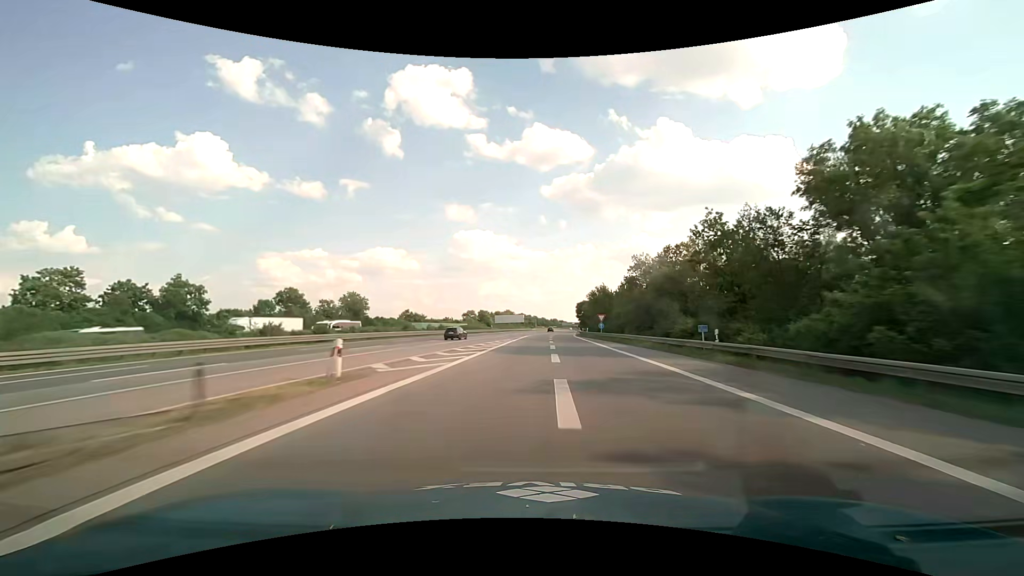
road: motorway_link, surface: asphalt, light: Day
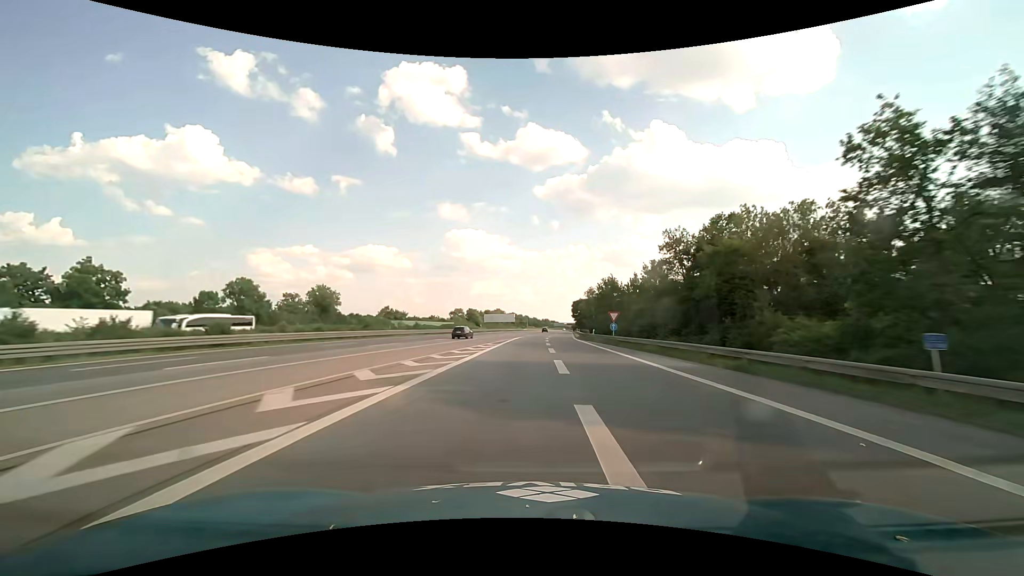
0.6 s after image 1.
(+0.1, +16.4) m; +1°
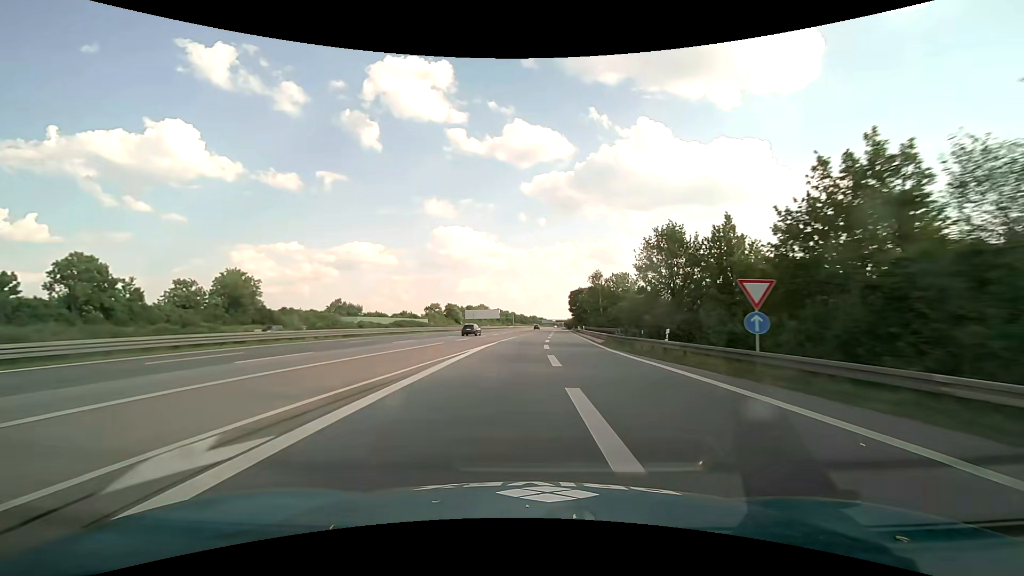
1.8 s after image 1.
(+0.6, +34.8) m; +2°
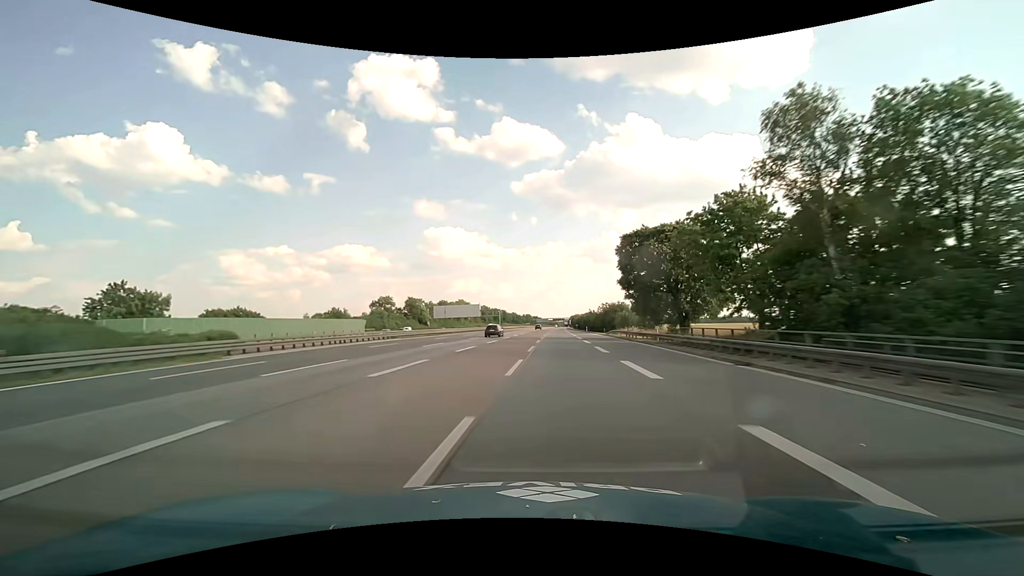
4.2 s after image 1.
(+0.9, +76.7) m; +1°
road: motorway
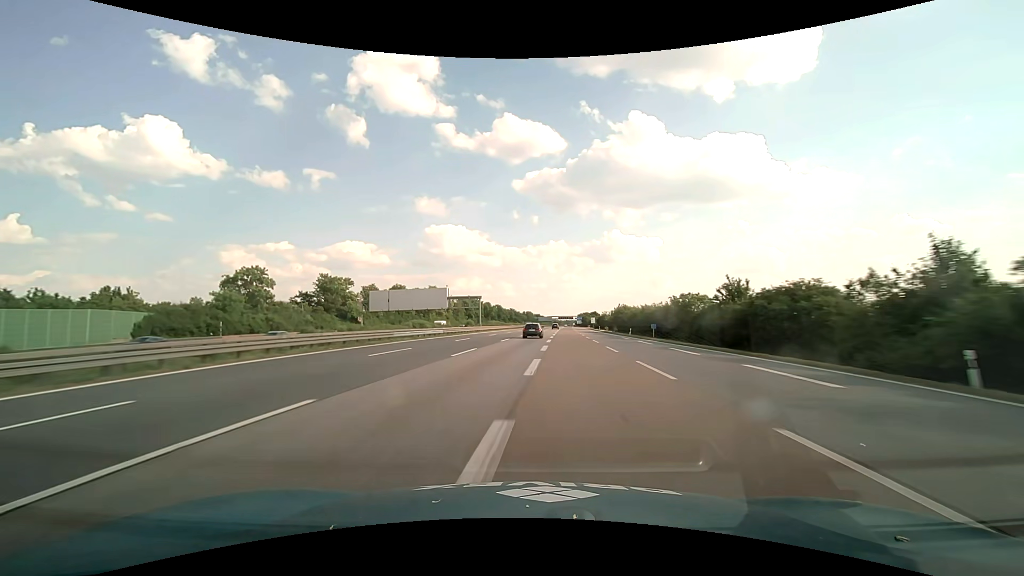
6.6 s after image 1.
(-0.1, +84.6) m; 0°
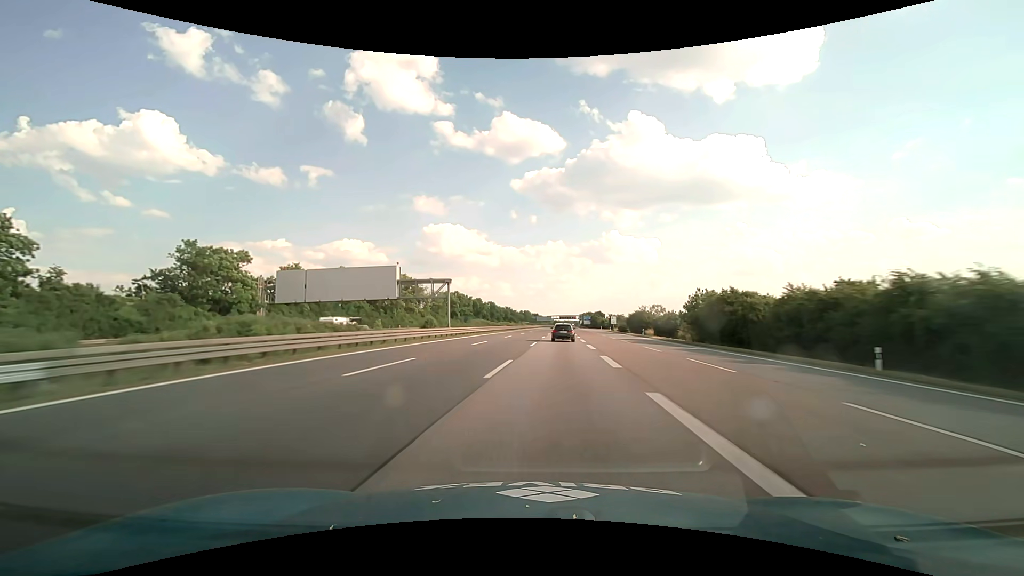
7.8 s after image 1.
(0.0, +44.9) m; 0°
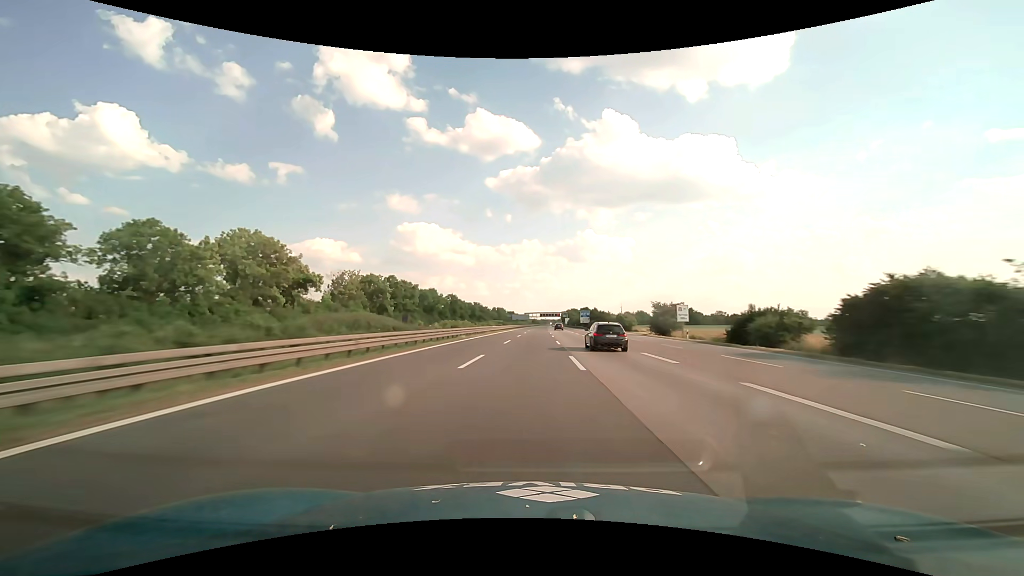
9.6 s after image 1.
(+1.4, +70.3) m; +2°
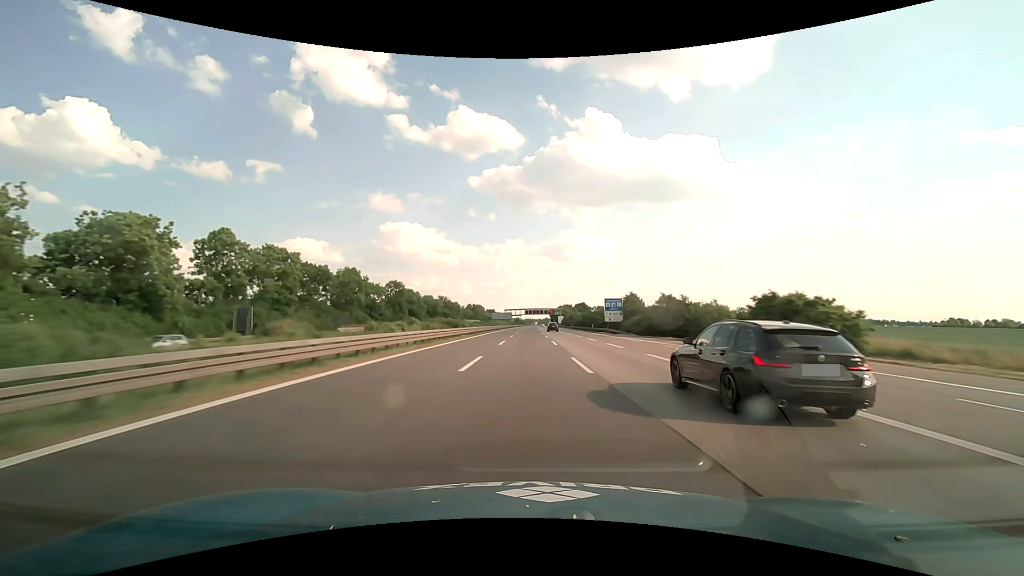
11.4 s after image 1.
(+1.7, +73.5) m; +2°
(0, +10) (0, +20) (0, +30) (0, +40) (0, +50) (0, +60) (0, +70) (0, +80) (0, +90) (0, +100) m
